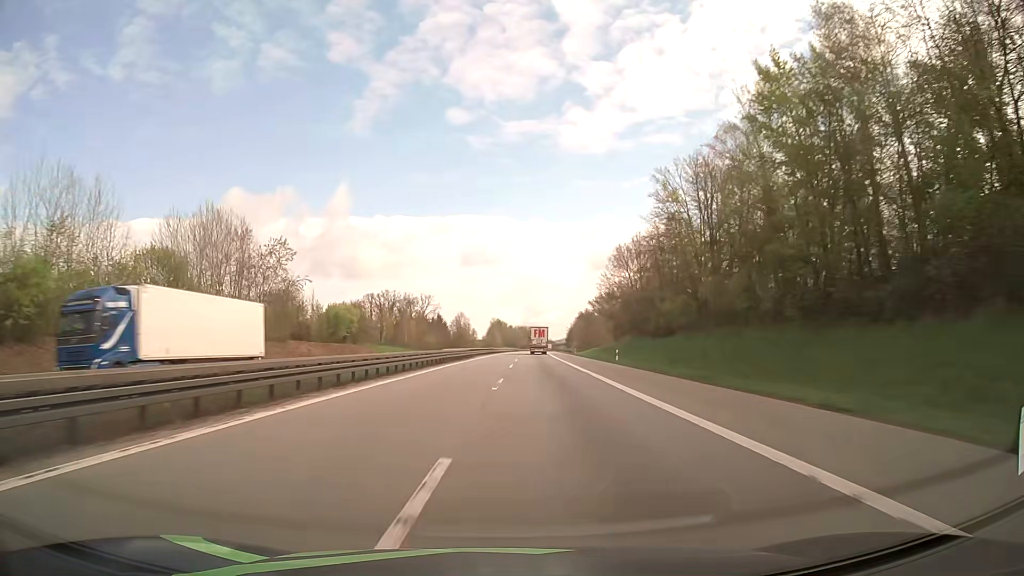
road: motorway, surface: asphalt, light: Day
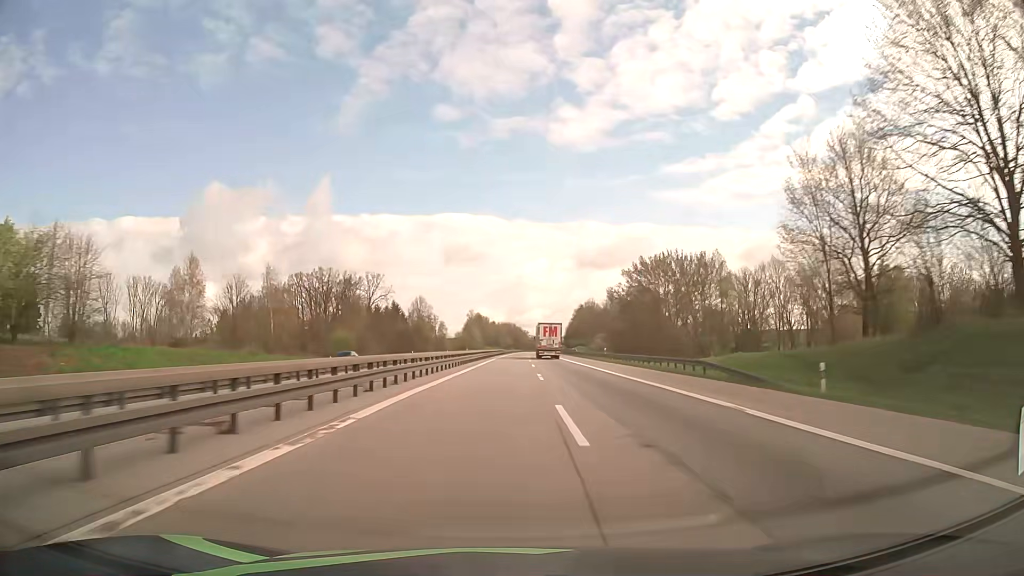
(+1.1, +83.4) m; +1°
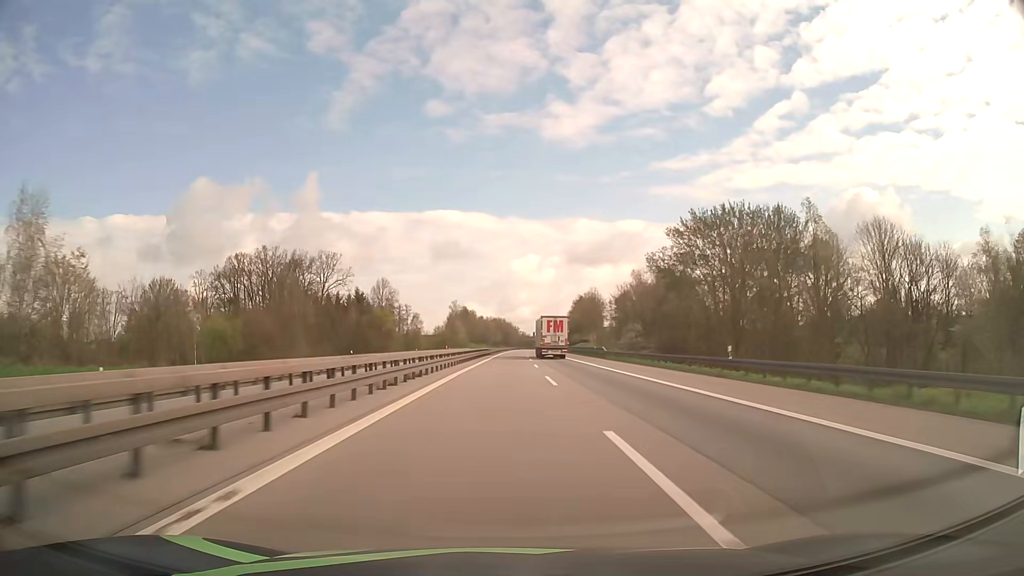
(+0.3, +41.7) m; +1°
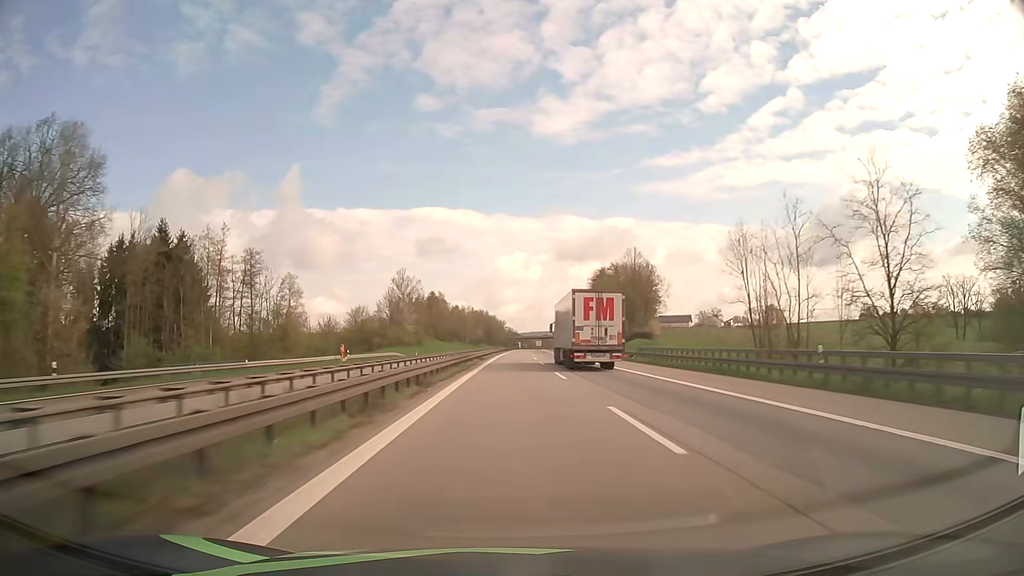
(+0.8, +104.4) m; +1°
